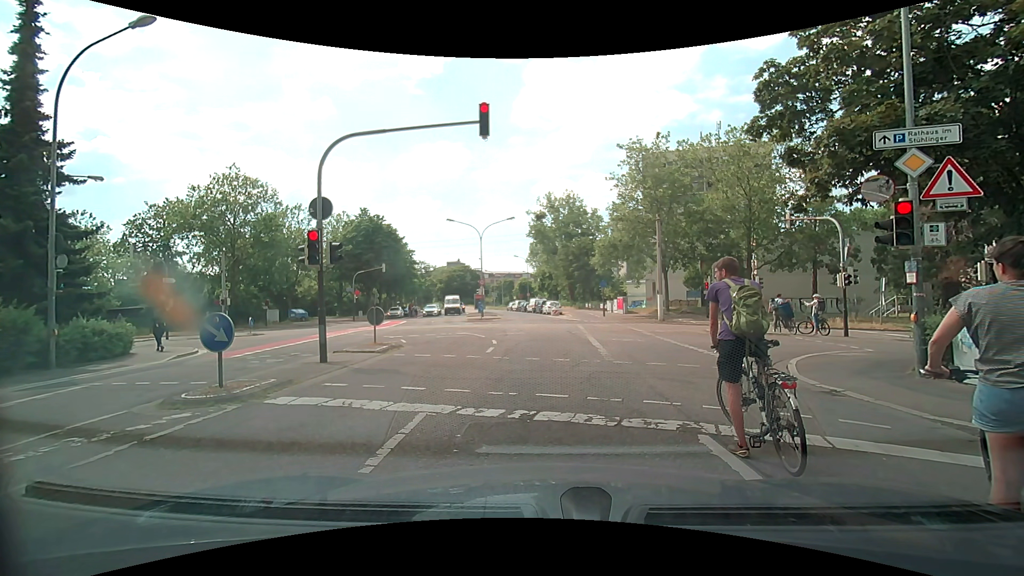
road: residential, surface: asphalt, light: Day
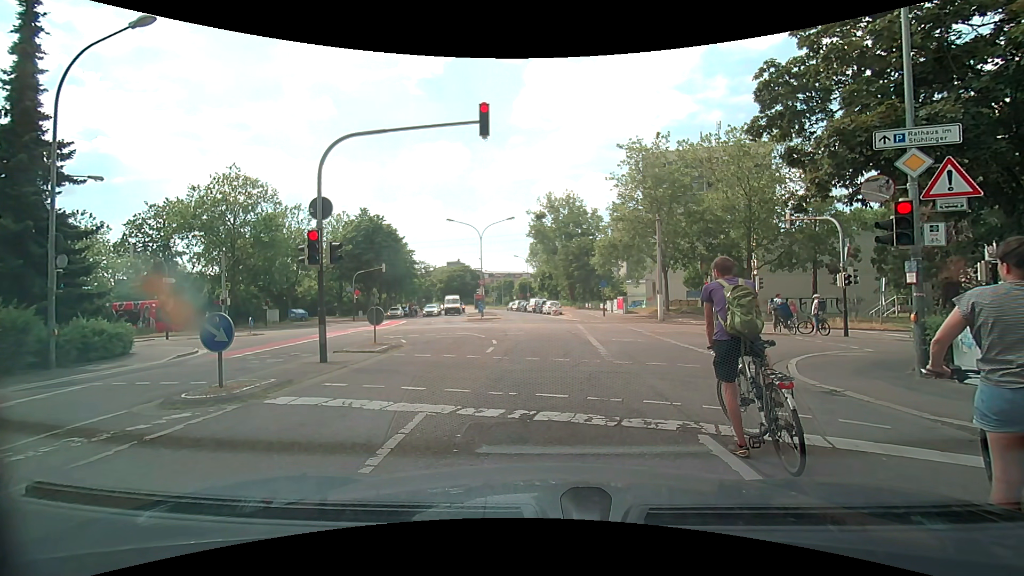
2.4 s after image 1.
(0.0, 0.0) m; 0°
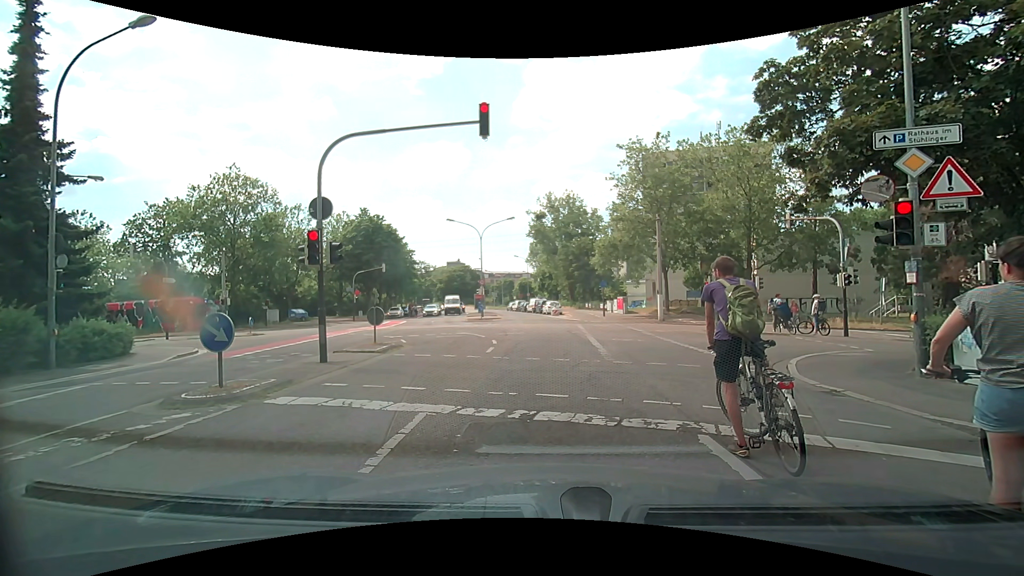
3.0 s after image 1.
(0.0, 0.0) m; 0°
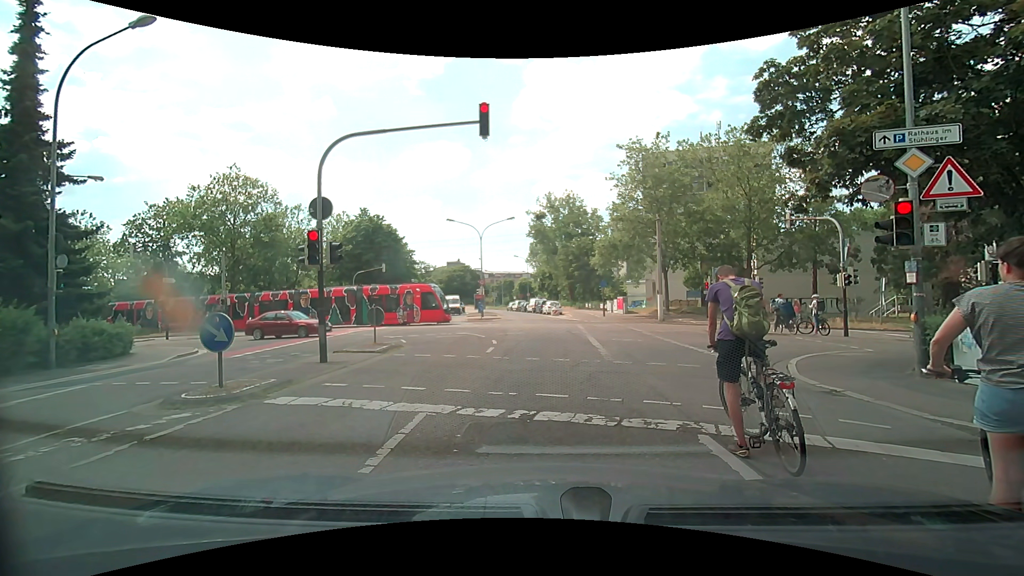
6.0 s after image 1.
(0.0, 0.0) m; 0°
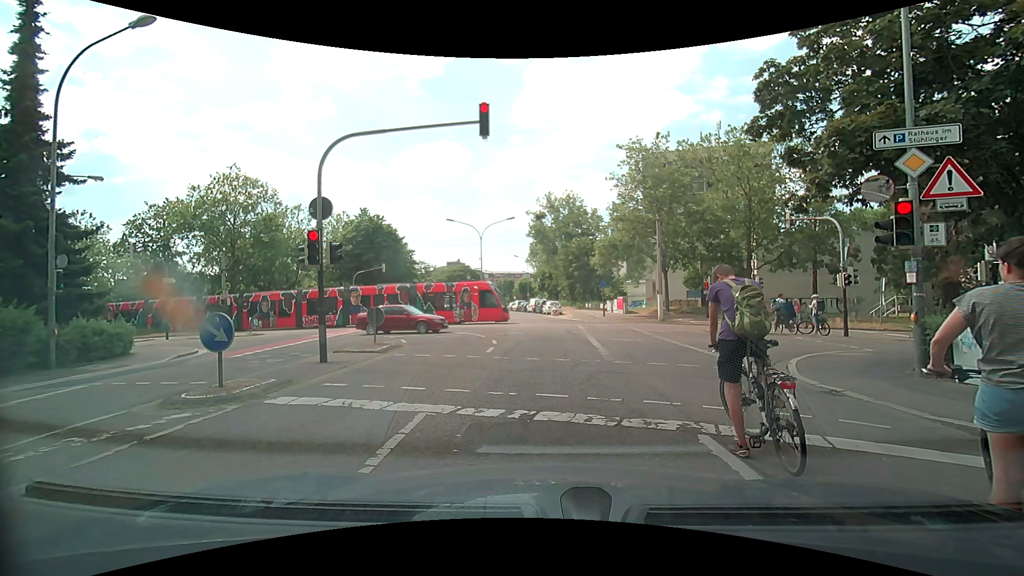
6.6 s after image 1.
(0.0, 0.0) m; 0°
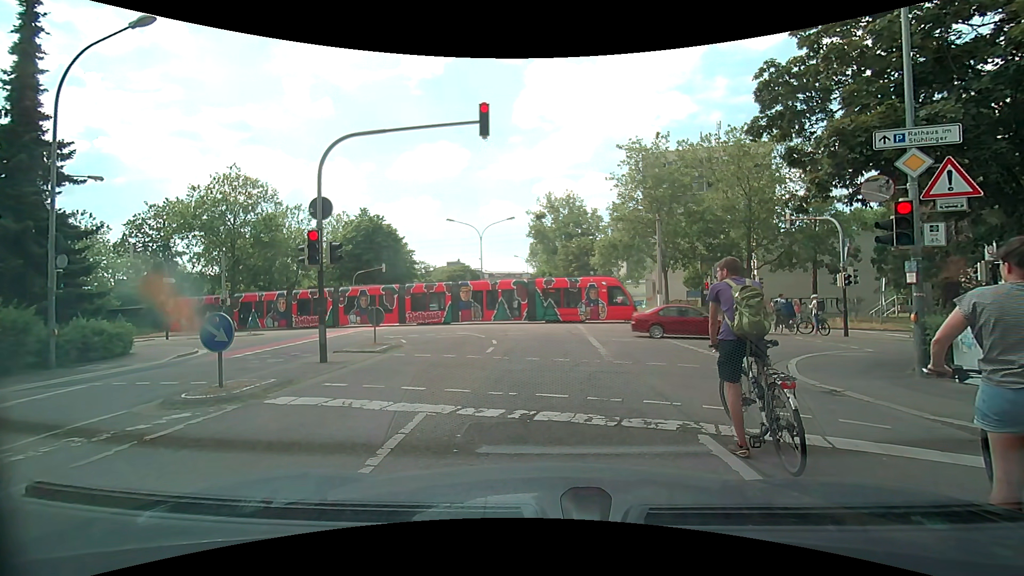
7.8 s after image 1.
(0.0, 0.0) m; 0°
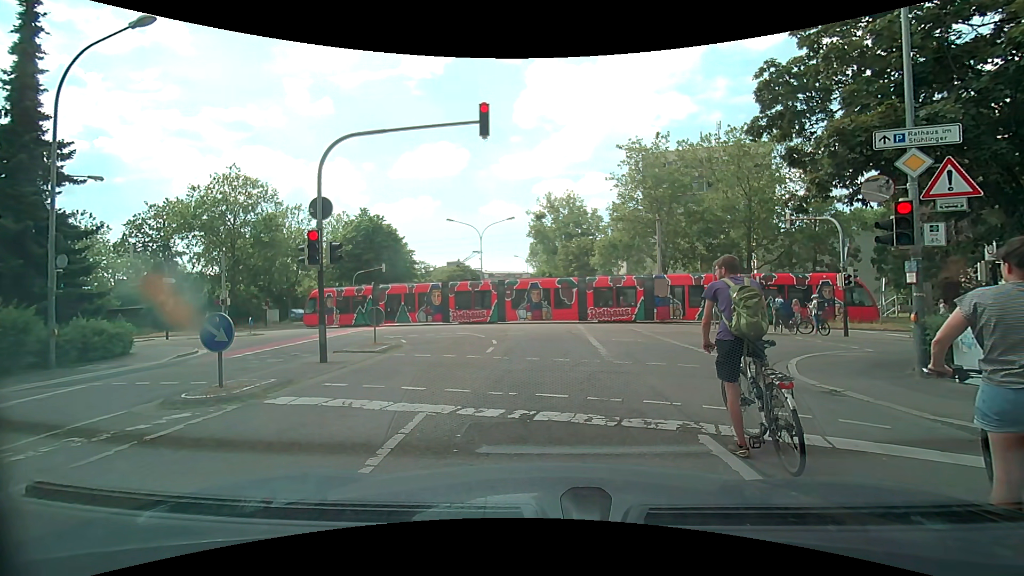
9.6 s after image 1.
(0.0, 0.0) m; 0°
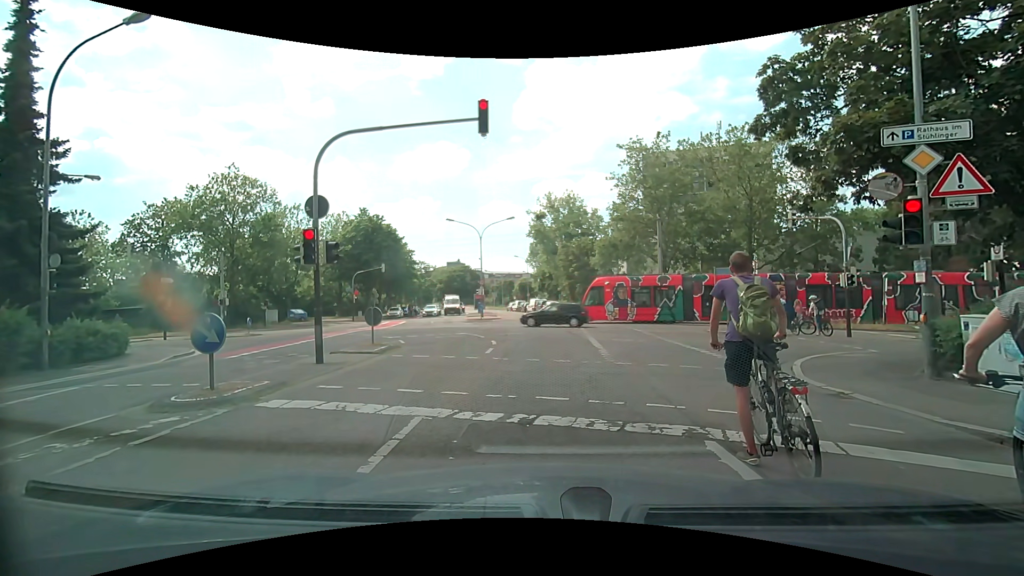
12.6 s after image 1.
(0.0, +0.2) m; 0°
